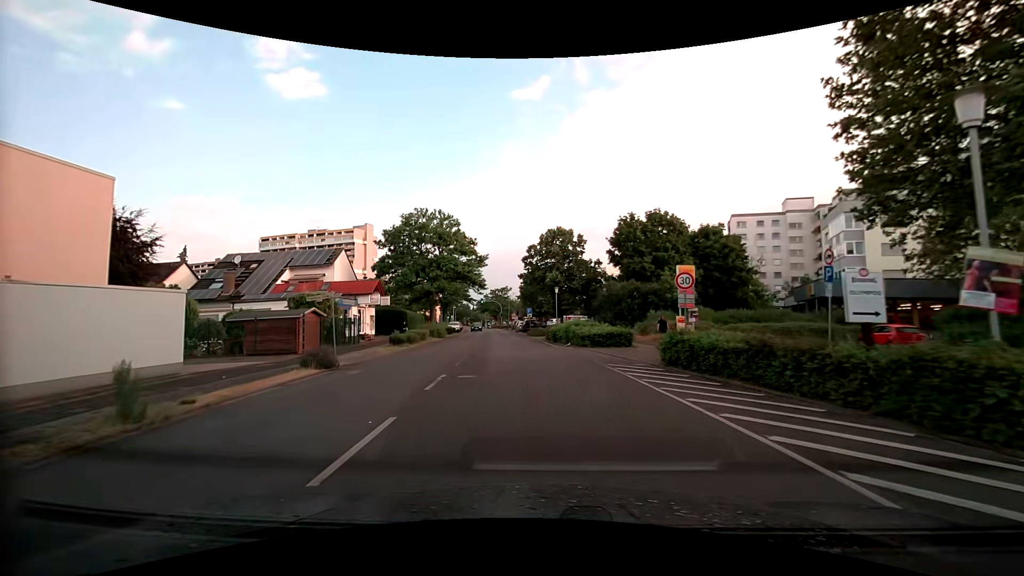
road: tertiary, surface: asphalt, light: Day
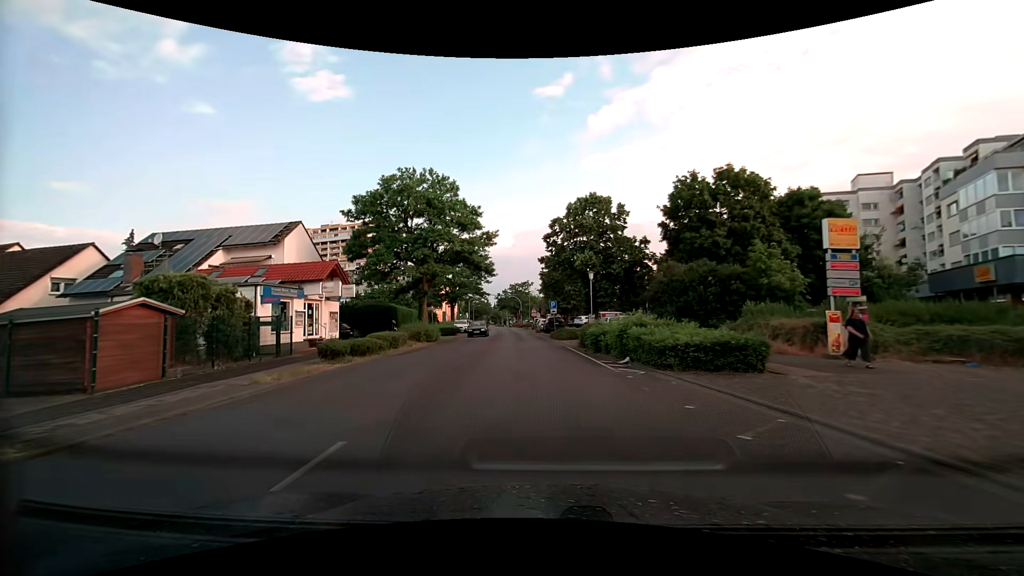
(-0.4, +13.4) m; -3°
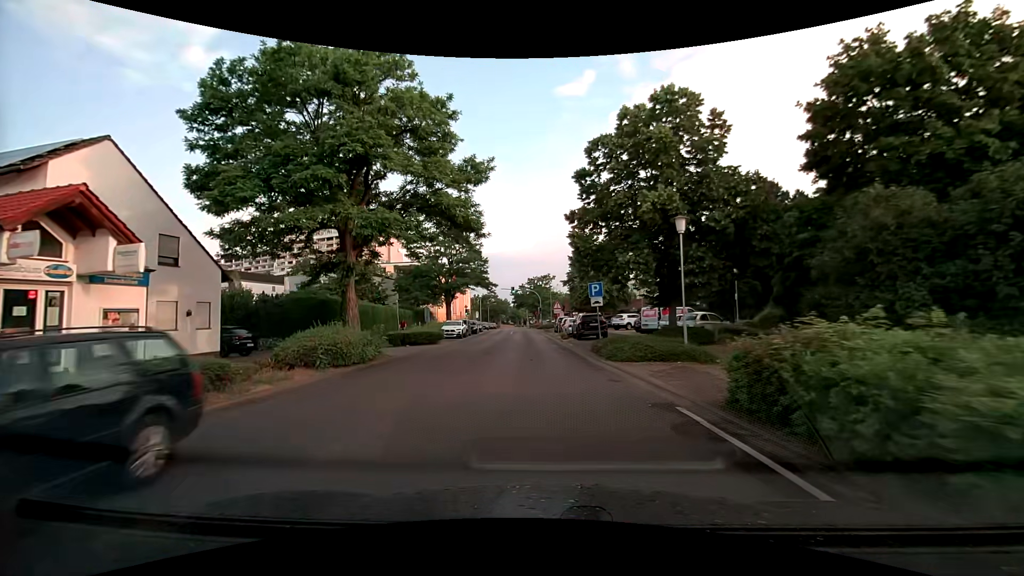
(-0.2, +18.3) m; -2°
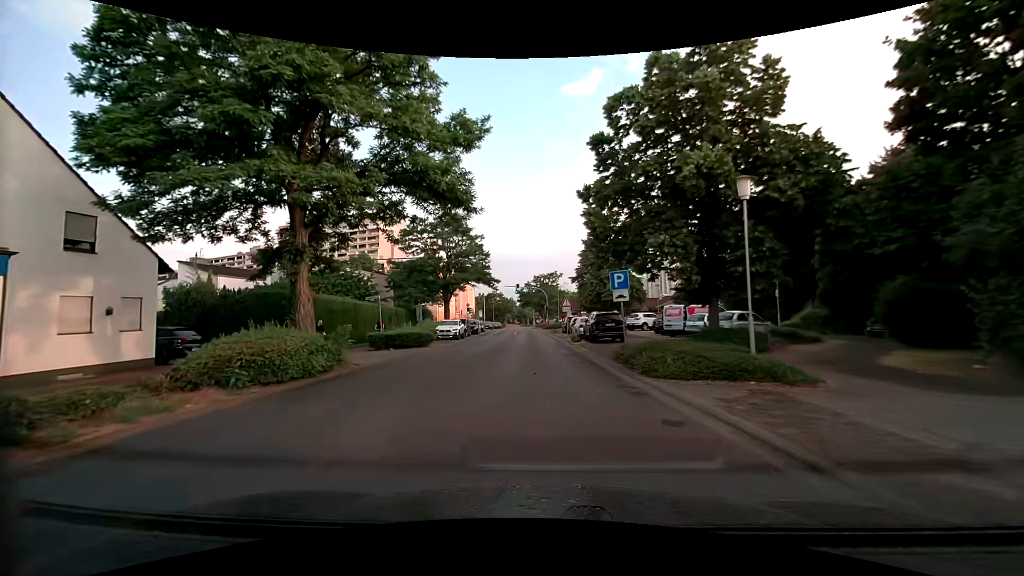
(0.0, +4.7) m; 0°
